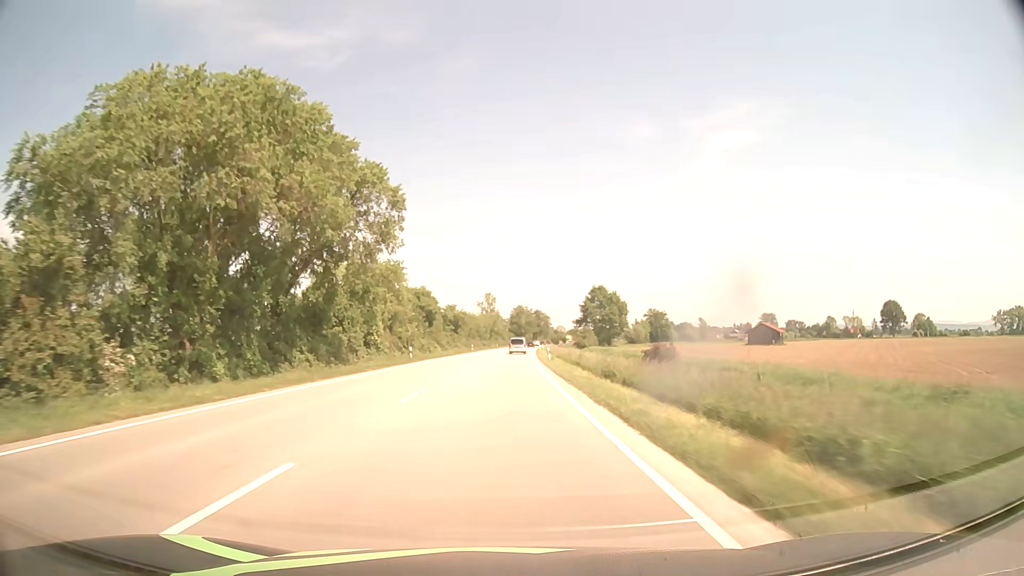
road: primary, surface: asphalt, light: Day
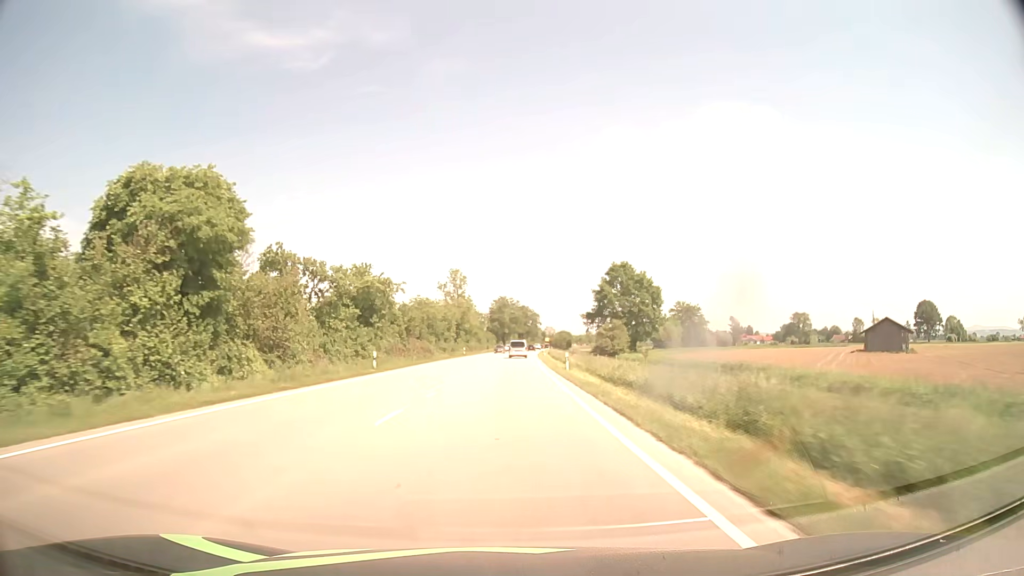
(+0.9, +63.3) m; +2°
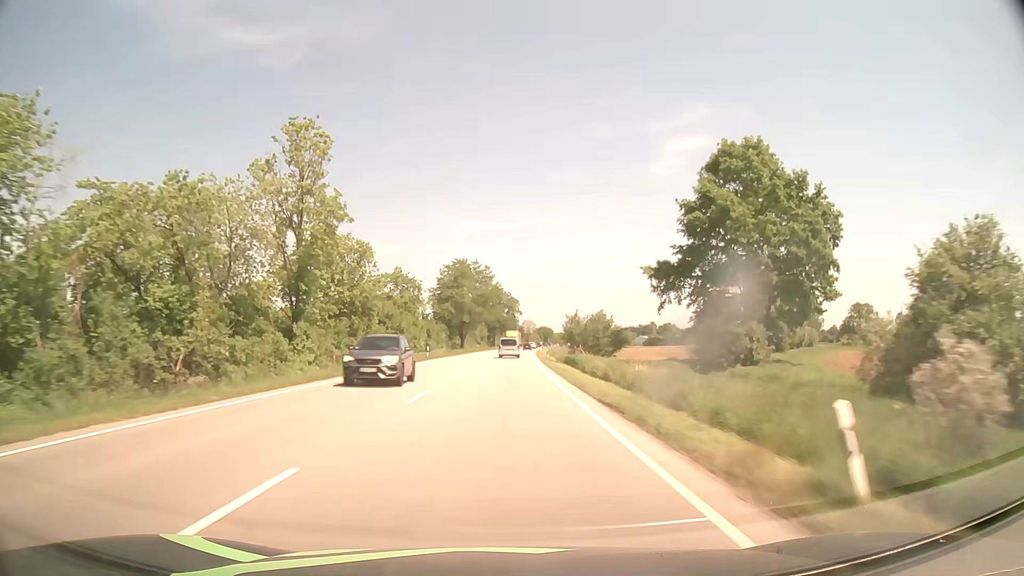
(+1.8, +78.9) m; +3°
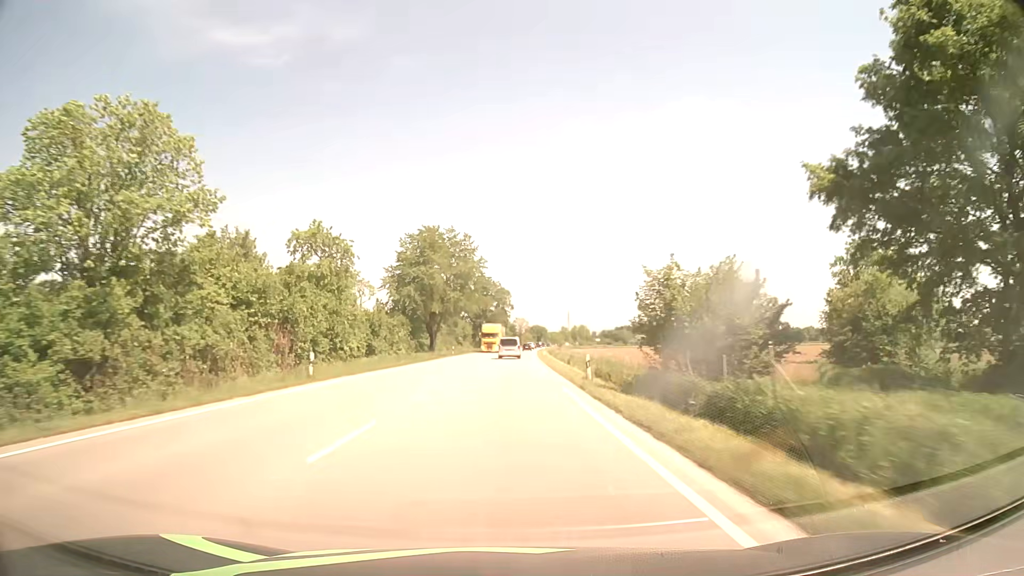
(+0.2, +31.1) m; +1°
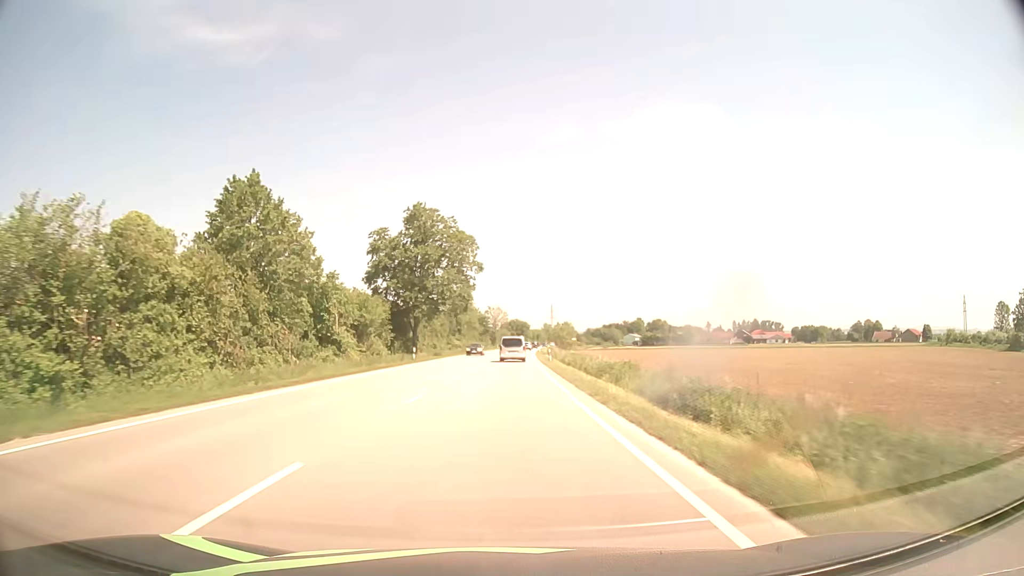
(+1.4, +75.0) m; +2°
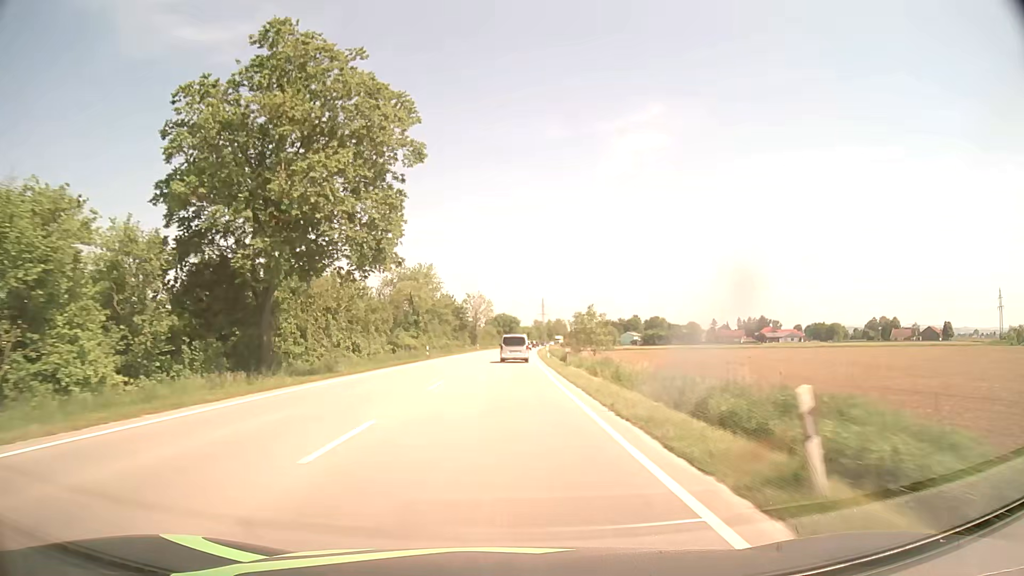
(+0.5, +42.9) m; +1°
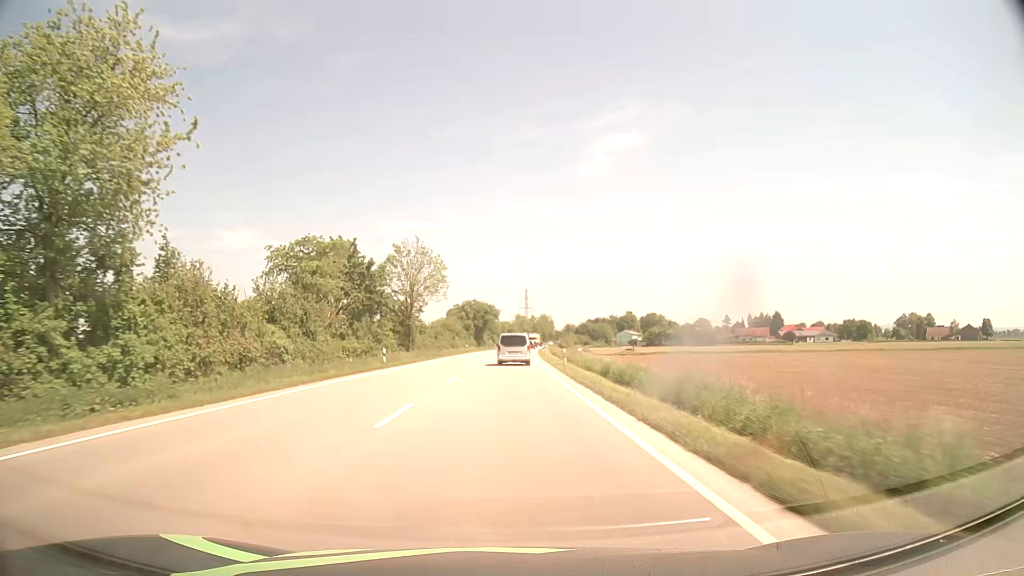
(+0.9, +67.7) m; +2°
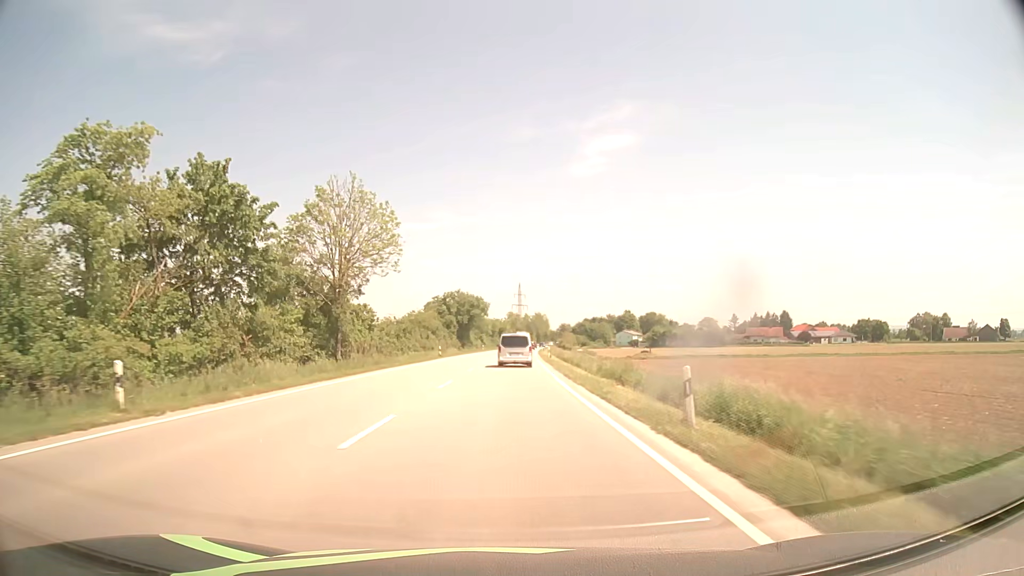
(+0.2, +25.7) m; +1°
(0, +10) (0, +20) (0, +30) (0, +40) (+1, +50) (+1, +60) (+1, +70) (+2, +80) (+2, +90) (+3, +100) m
